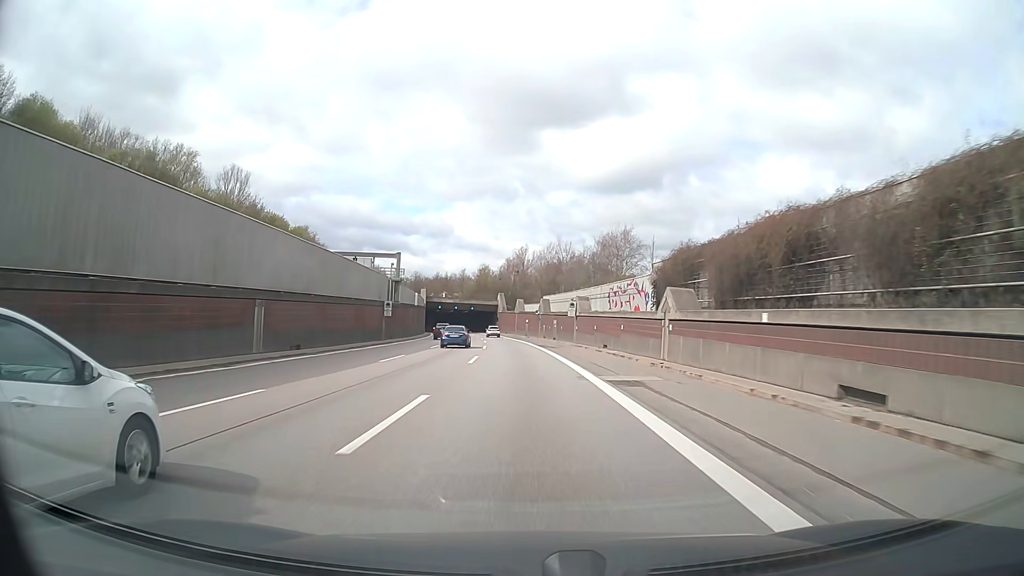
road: motorway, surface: asphalt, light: Day
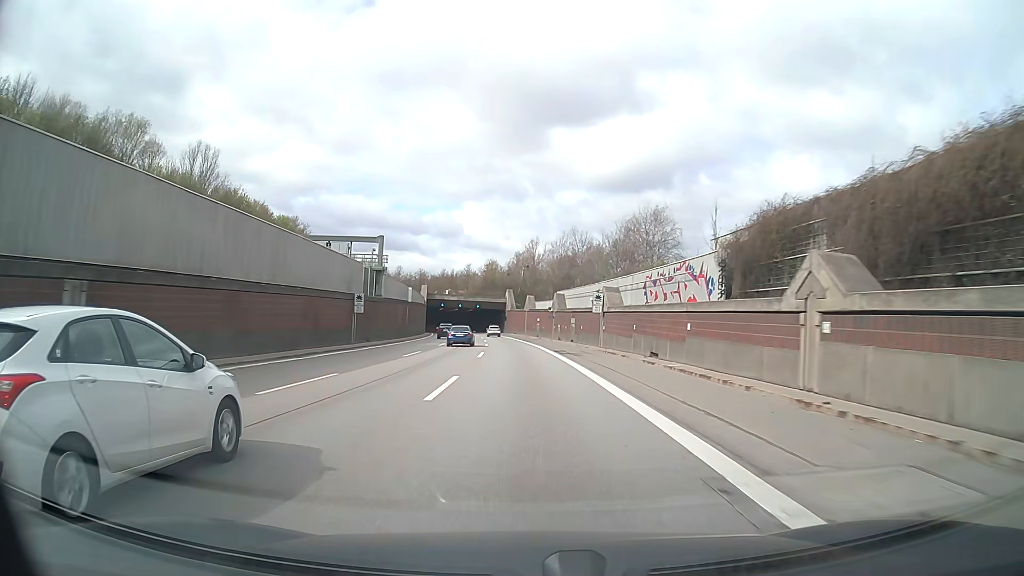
(-0.1, +12.9) m; -1°
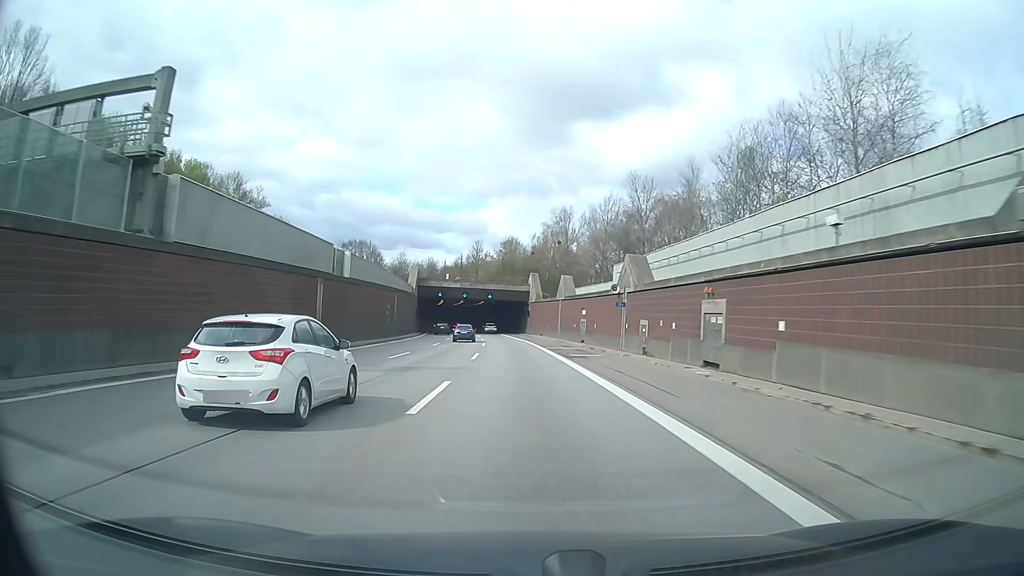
(-0.7, +38.9) m; -2°
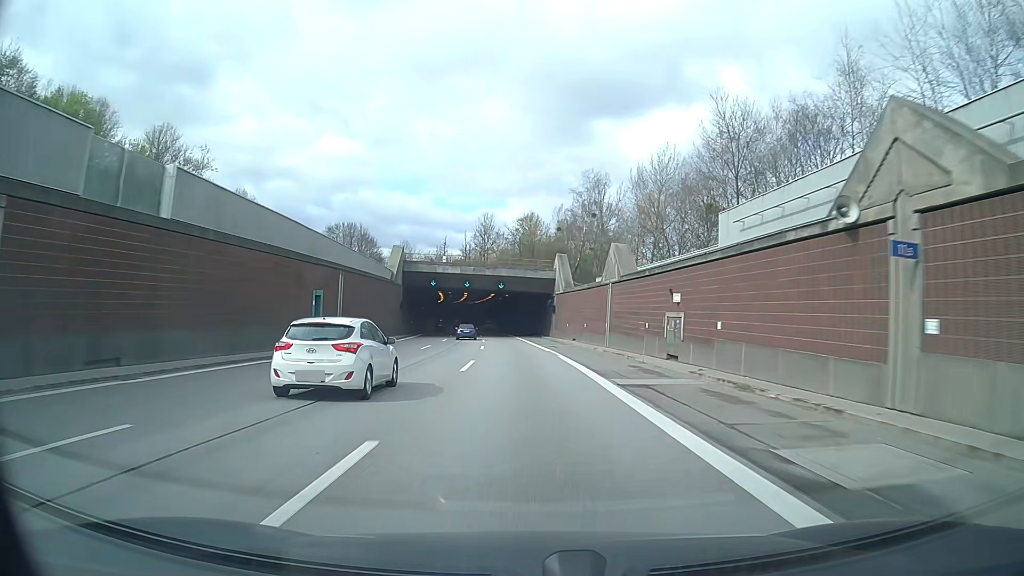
(-0.4, +25.8) m; -2°
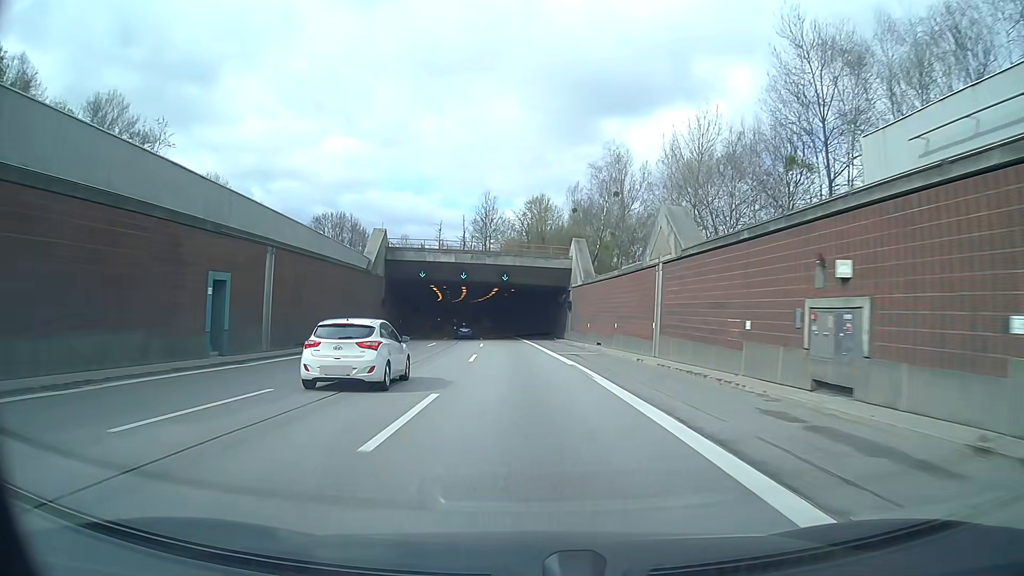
(-0.1, +12.9) m; -1°
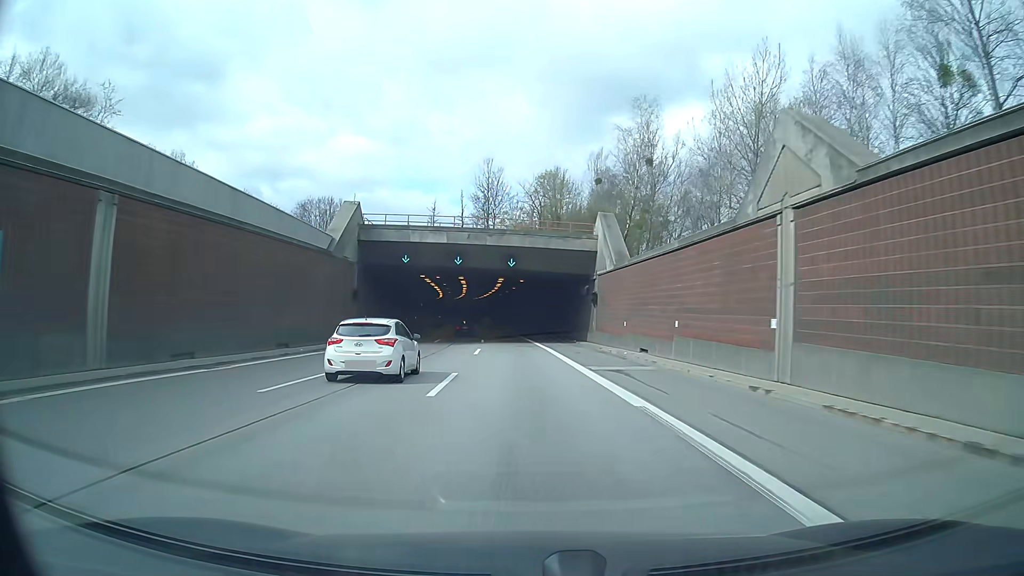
(0.0, +12.9) m; -1°
